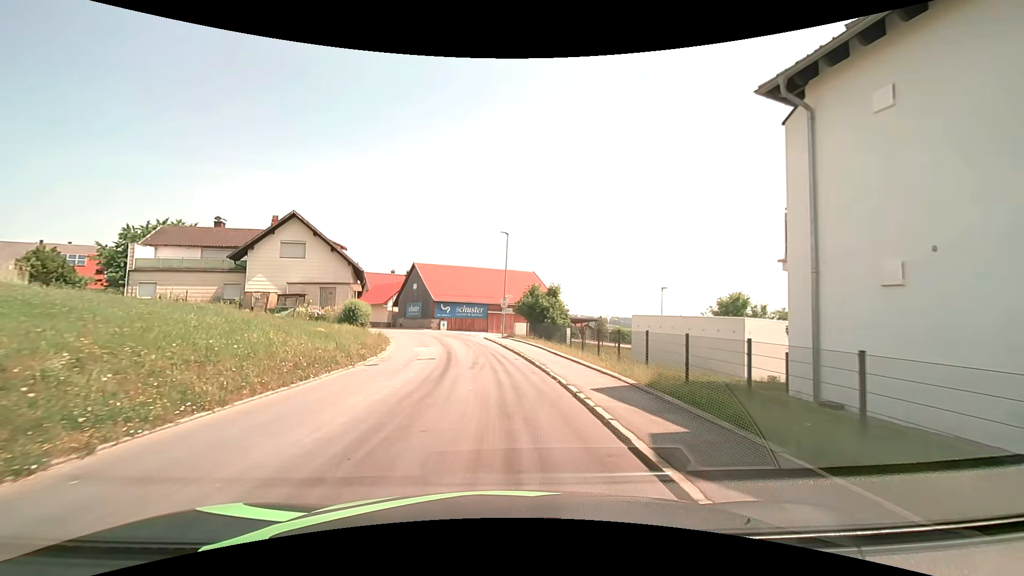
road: tertiary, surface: asphalt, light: Day
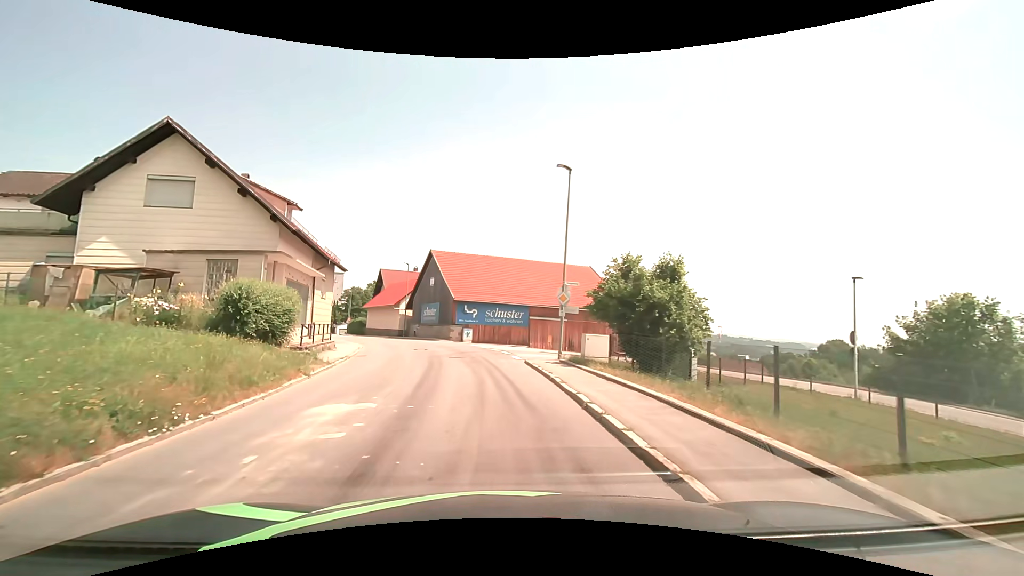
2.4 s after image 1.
(-0.6, +17.7) m; -4°
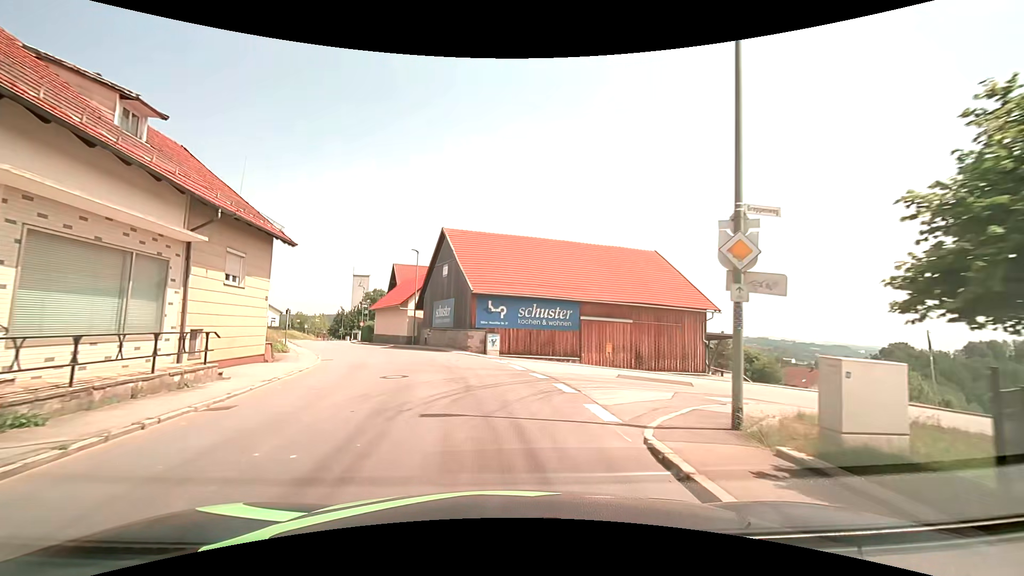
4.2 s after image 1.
(-0.4, +13.1) m; -3°
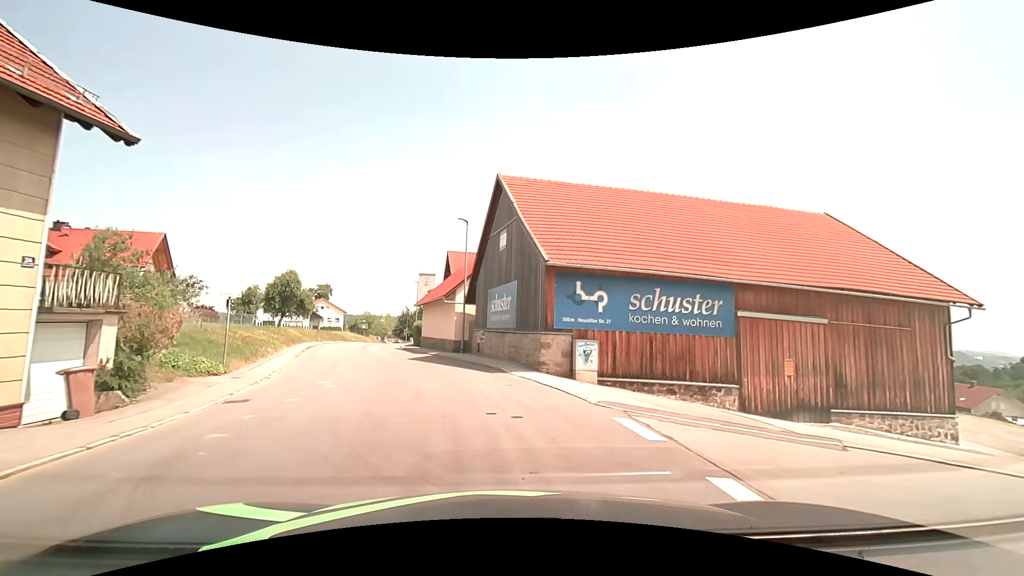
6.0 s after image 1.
(-0.8, +13.1) m; -8°
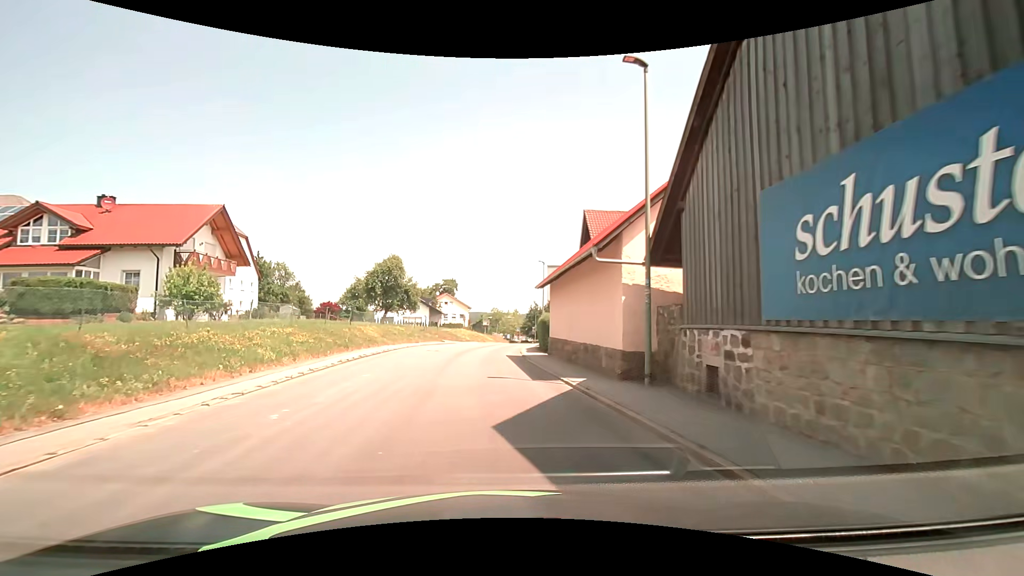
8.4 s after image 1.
(-2.3, +17.6) m; -15°
